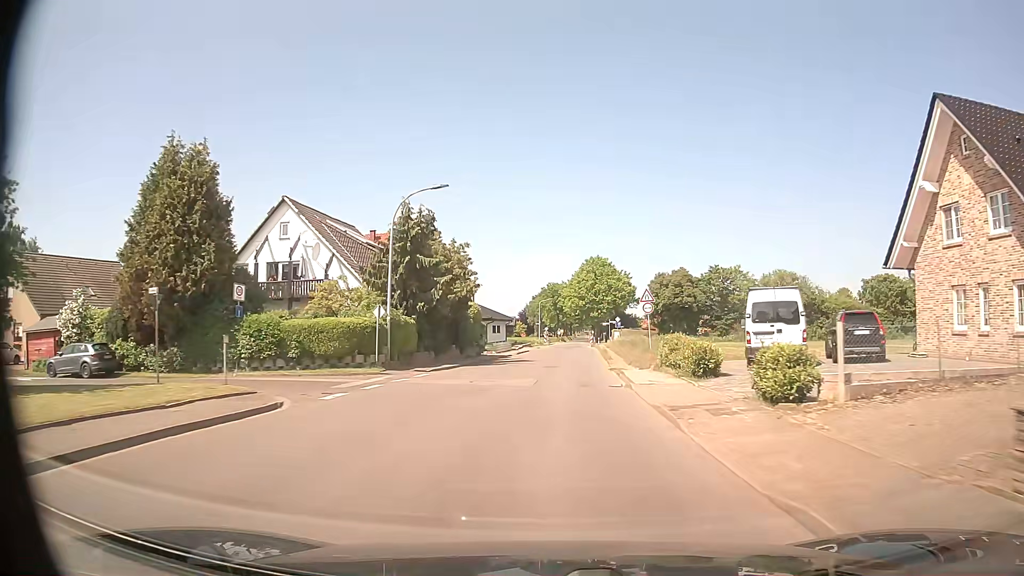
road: tertiary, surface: asphalt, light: Day
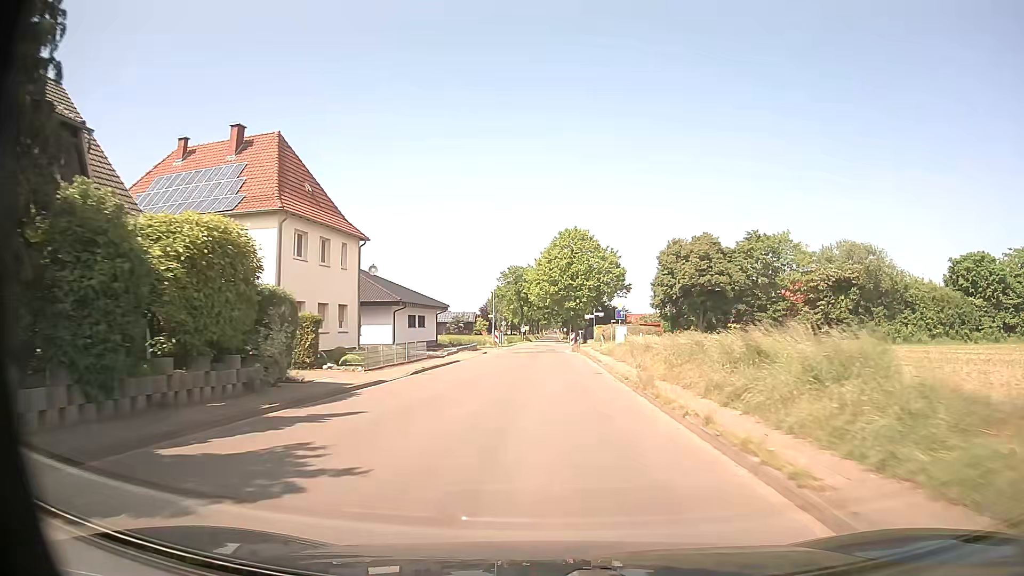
(+0.8, +33.5) m; +3°
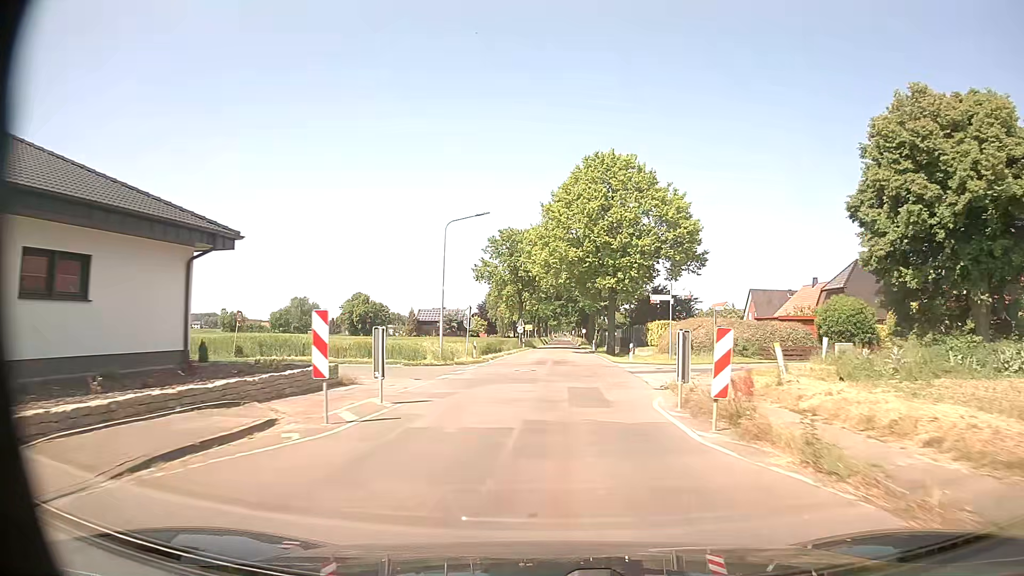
(-0.5, +43.0) m; -1°
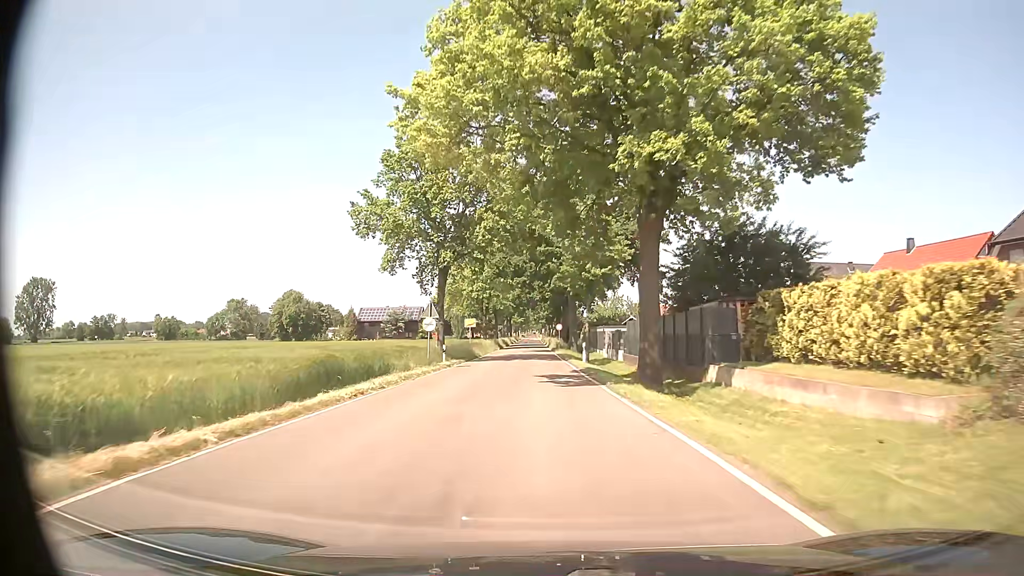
(+1.3, +35.6) m; +3°
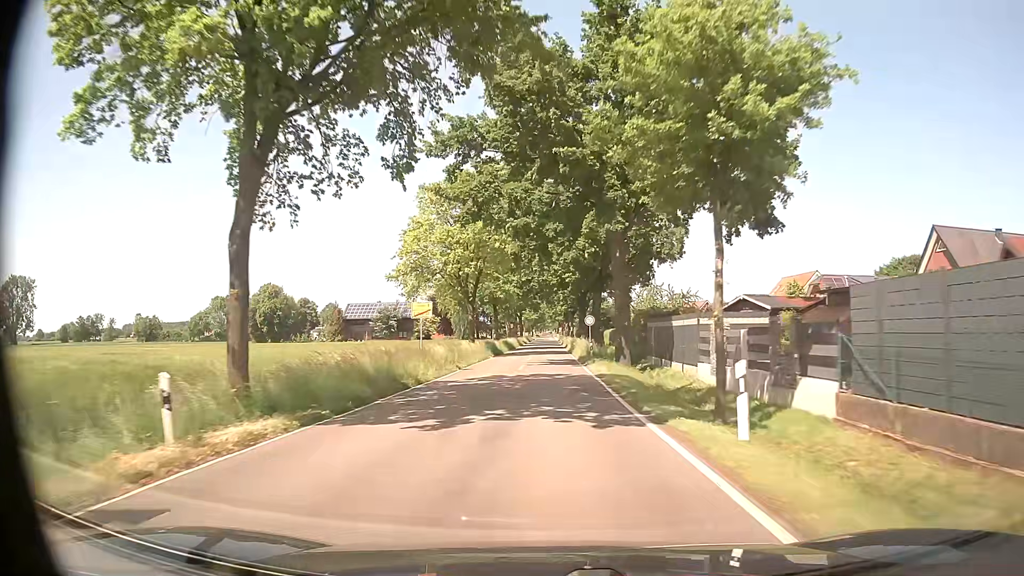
(-0.5, +27.6) m; -1°
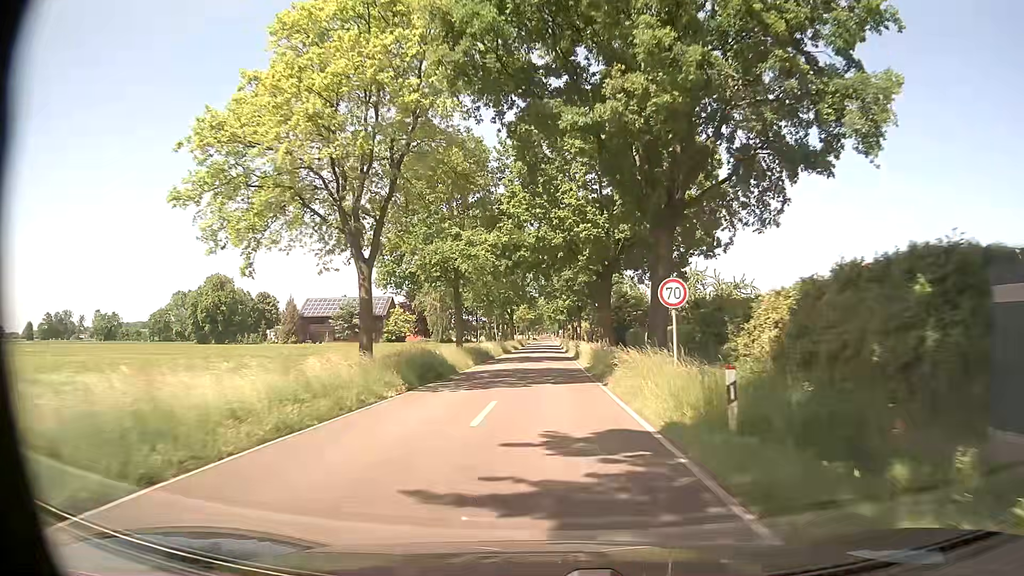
(-0.2, +28.5) m; 0°
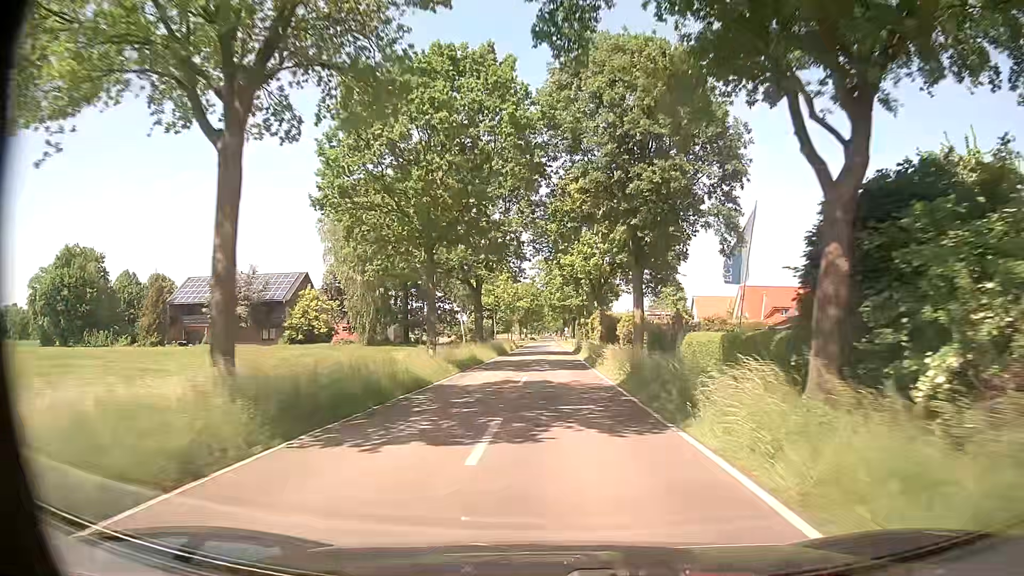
(-0.2, +50.3) m; 0°
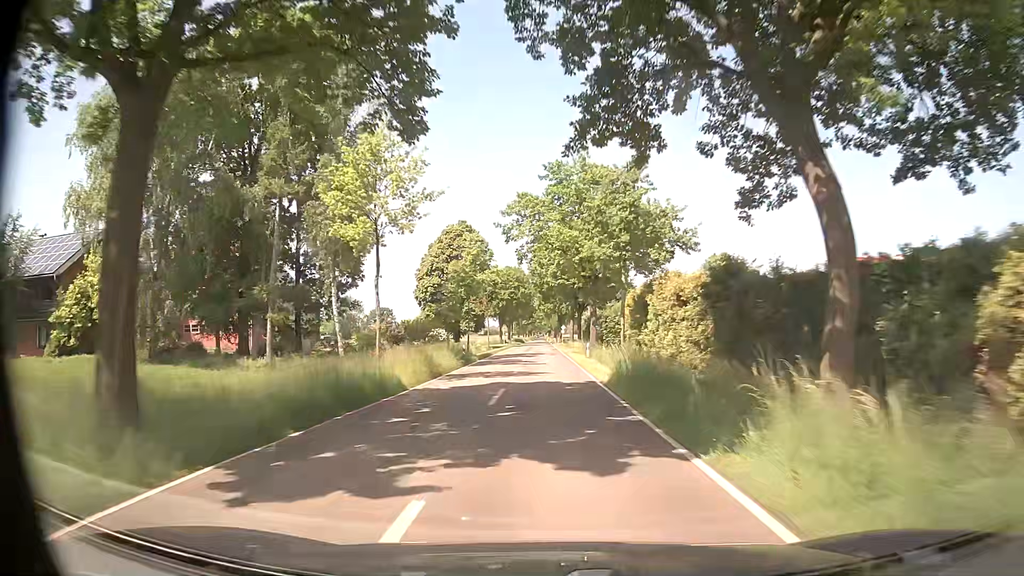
(+0.3, +40.8) m; +1°
(0, +10) (0, +20) (0, +30) (0, +40) (0, +50) (0, +60) (0, +70) (0, +80) (-1, +90) (-1, +100) m
